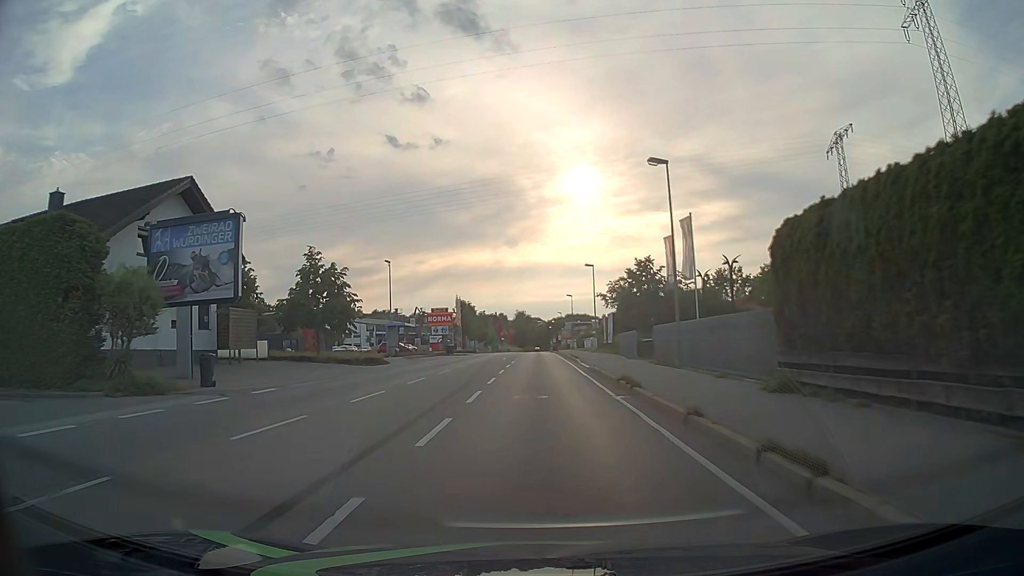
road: primary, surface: asphalt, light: Day
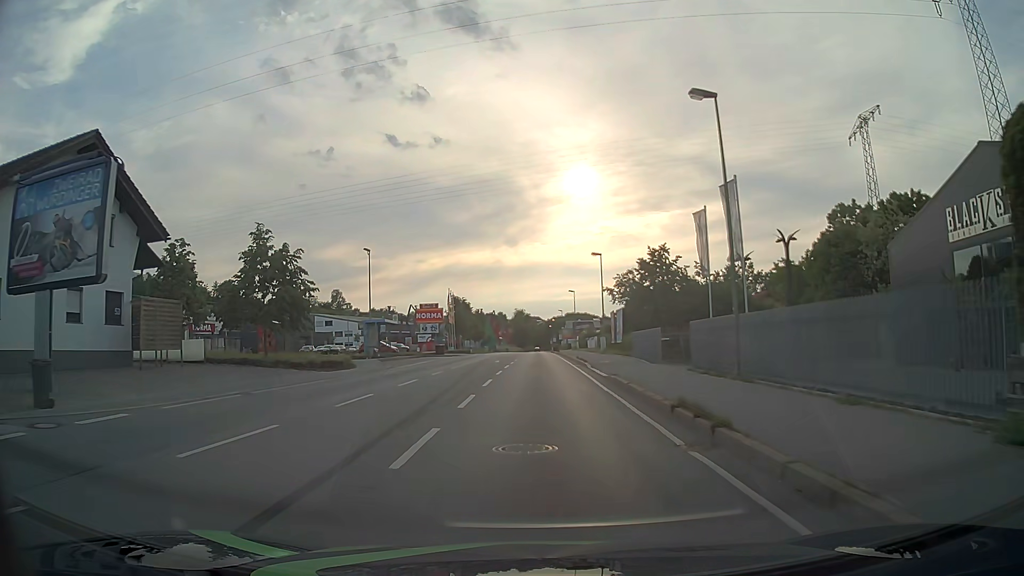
(0.0, +7.6) m; 0°
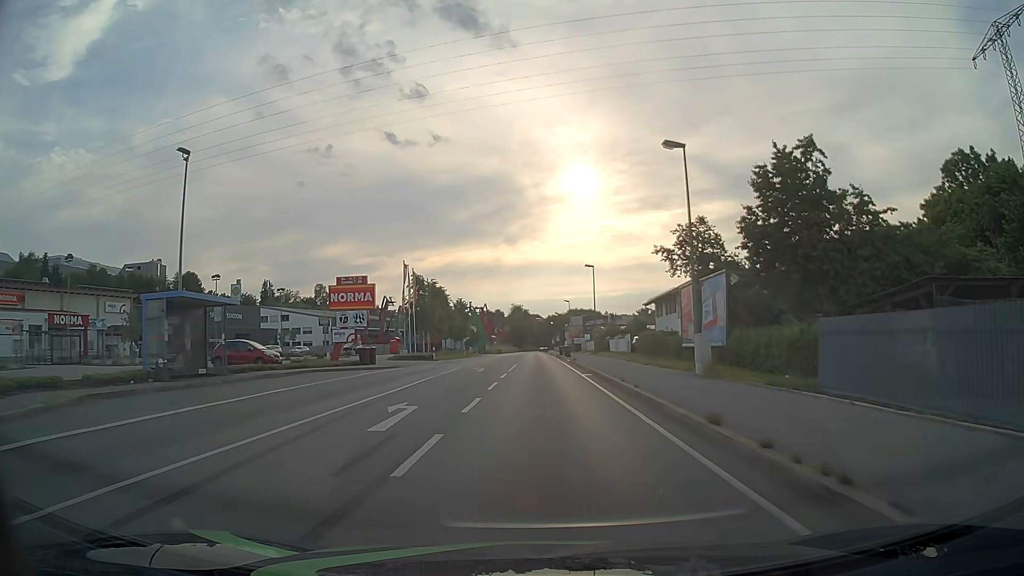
(+0.1, +30.4) m; 0°
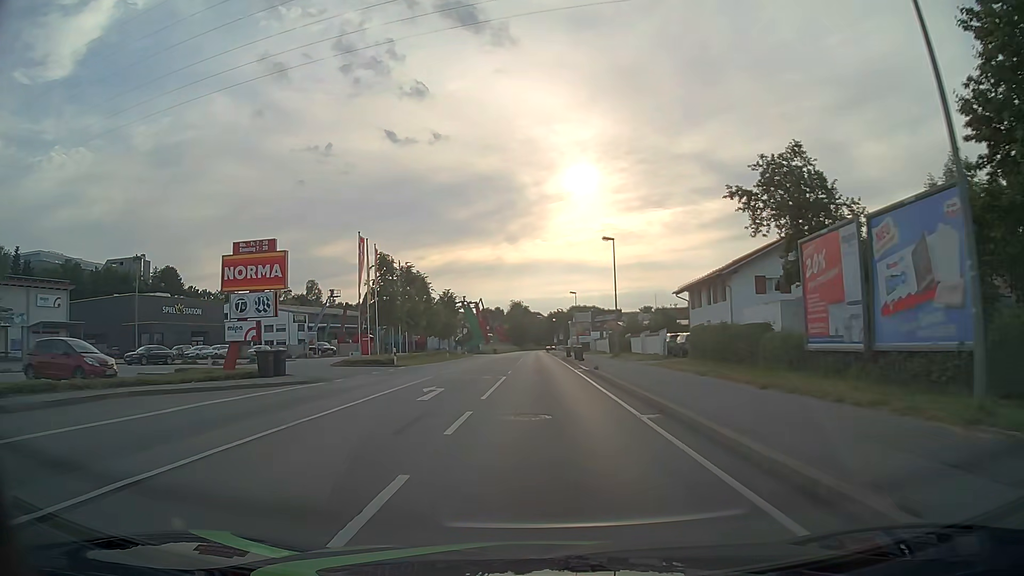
(0.0, +15.2) m; 0°
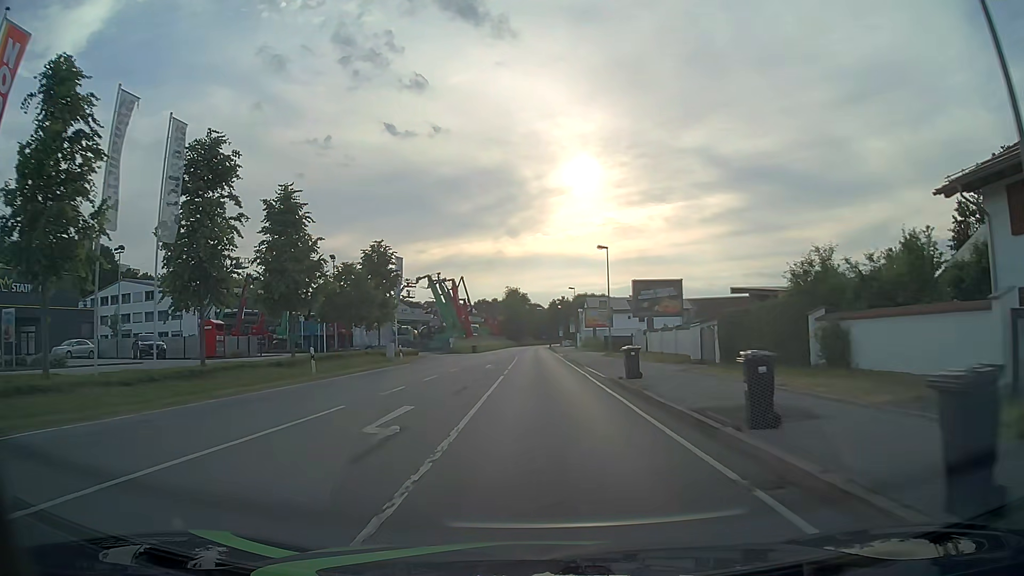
(-0.1, +38.4) m; 0°
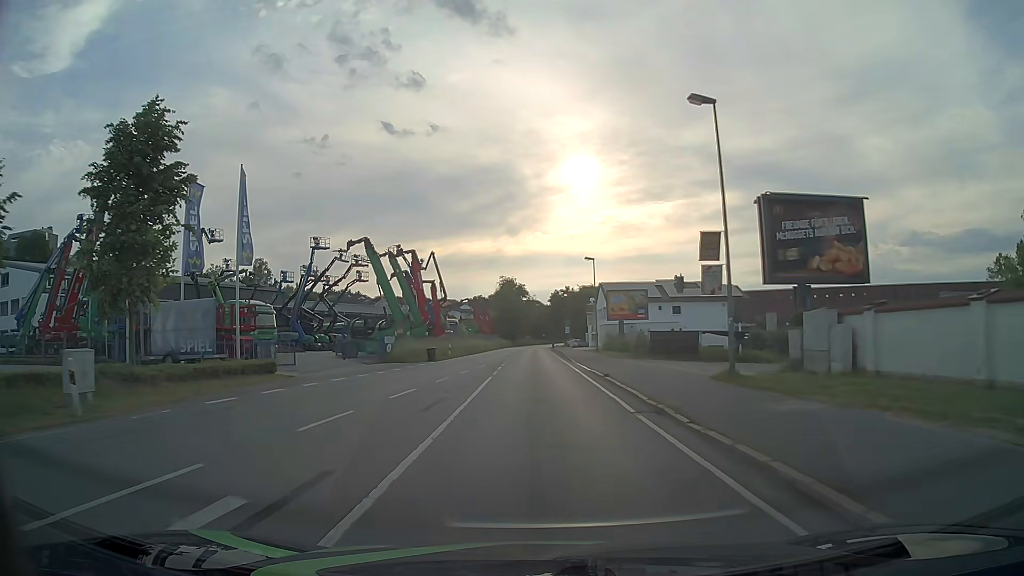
(+0.2, +30.7) m; 0°
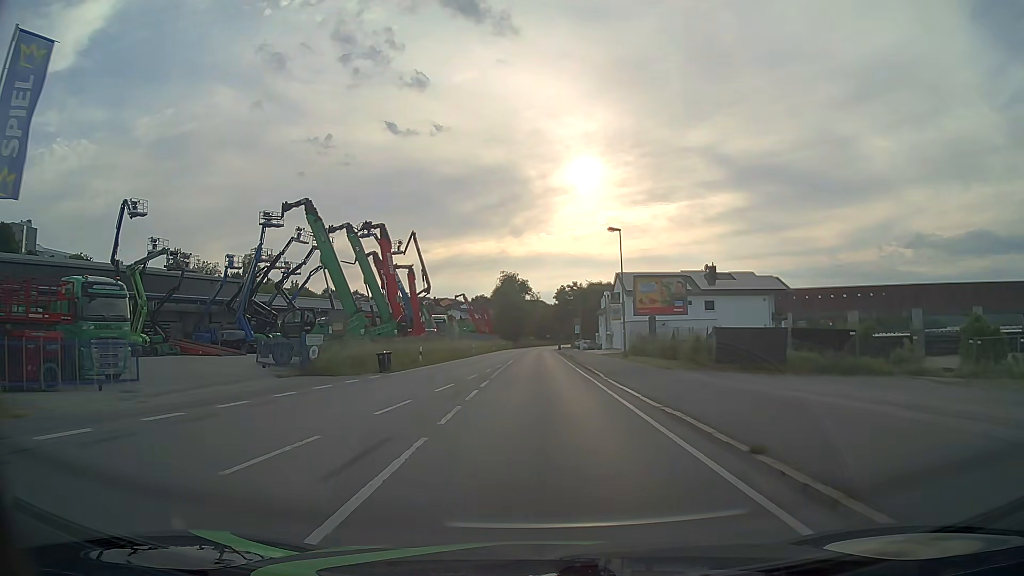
(-0.1, +15.3) m; 0°
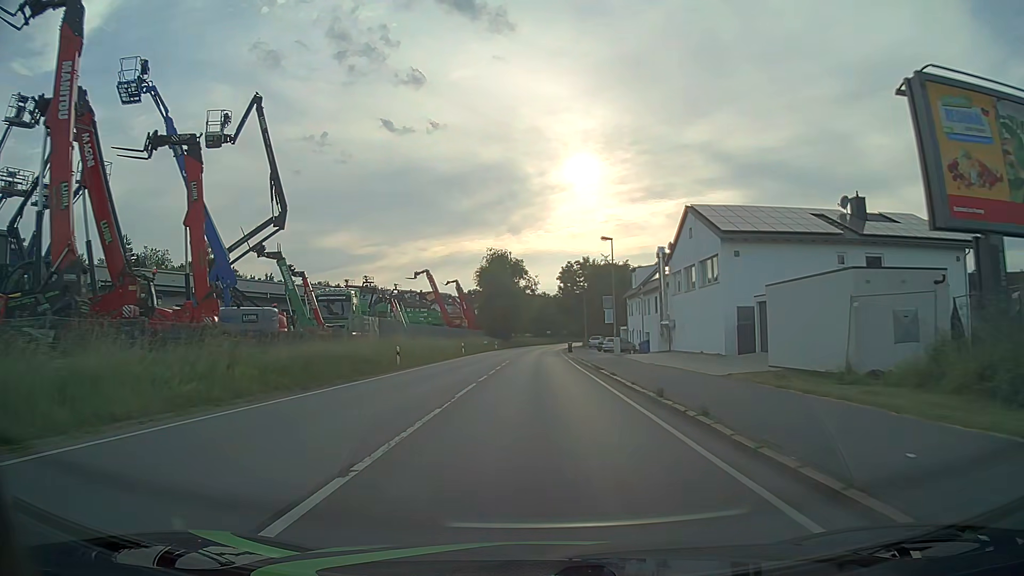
(0.0, +38.3) m; 0°
(0, +10) (0, +20) (0, +30) (0, +40) (0, +50) (0, +60) (0, +70) (+1, +80) (+1, +90) (+2, +100) m
